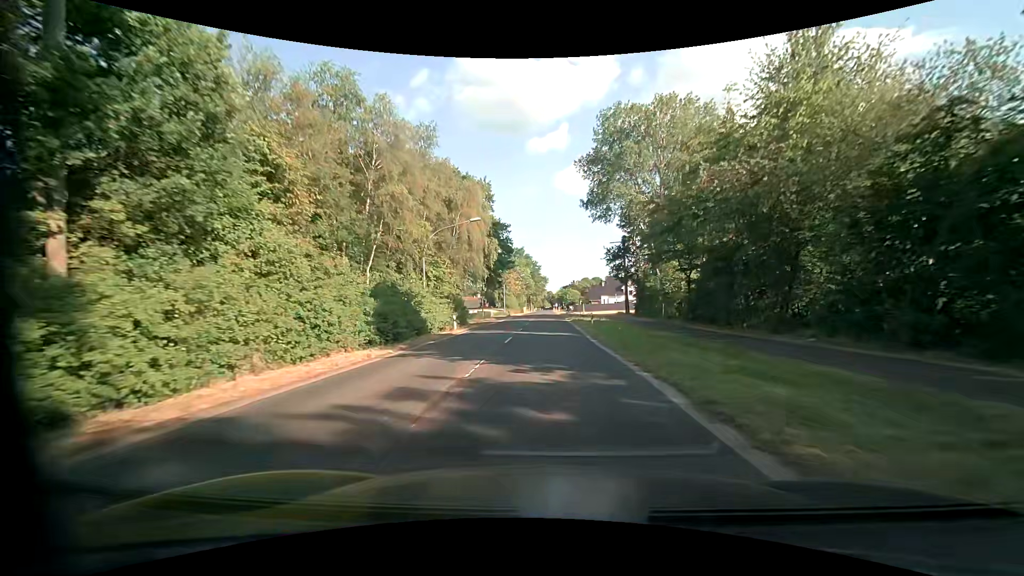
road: secondary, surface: asphalt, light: Day
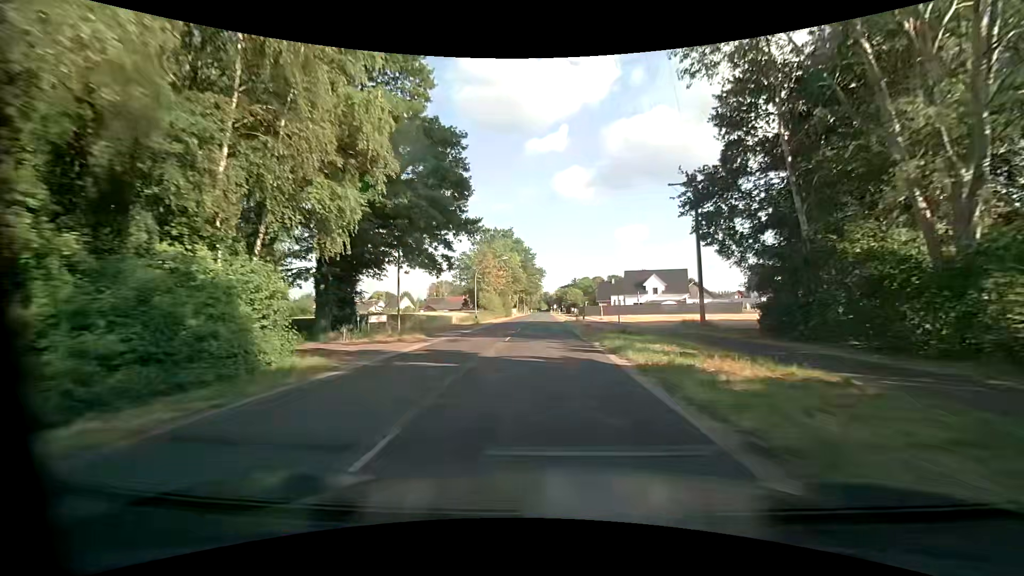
(+0.3, +34.1) m; +1°
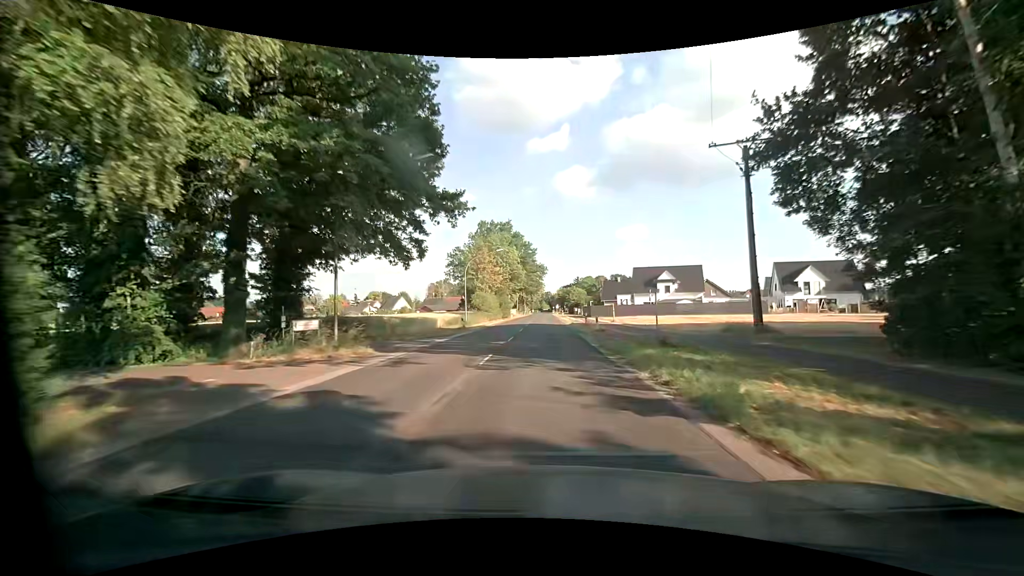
(0.0, +8.5) m; 0°
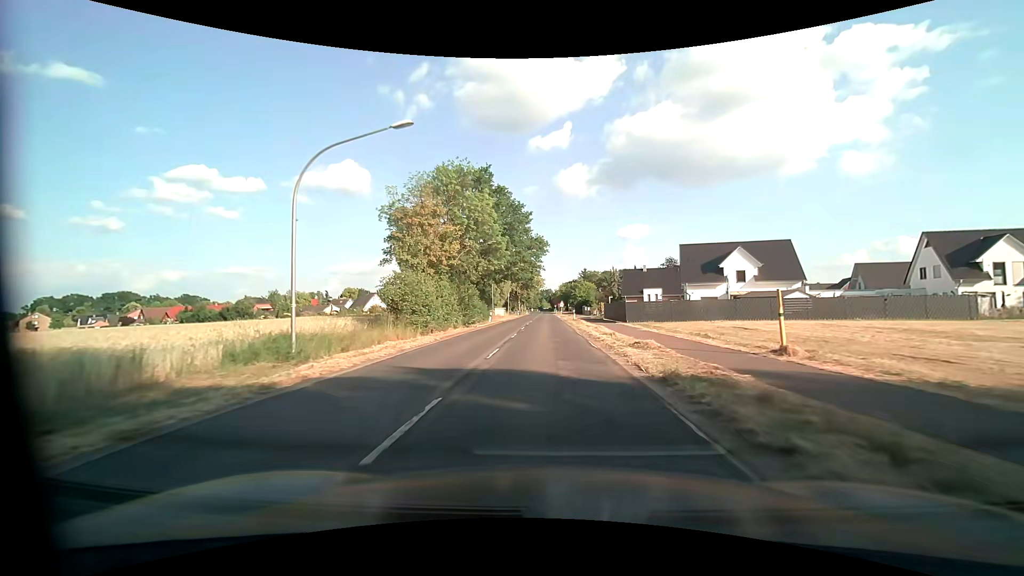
(0.0, +34.1) m; +1°
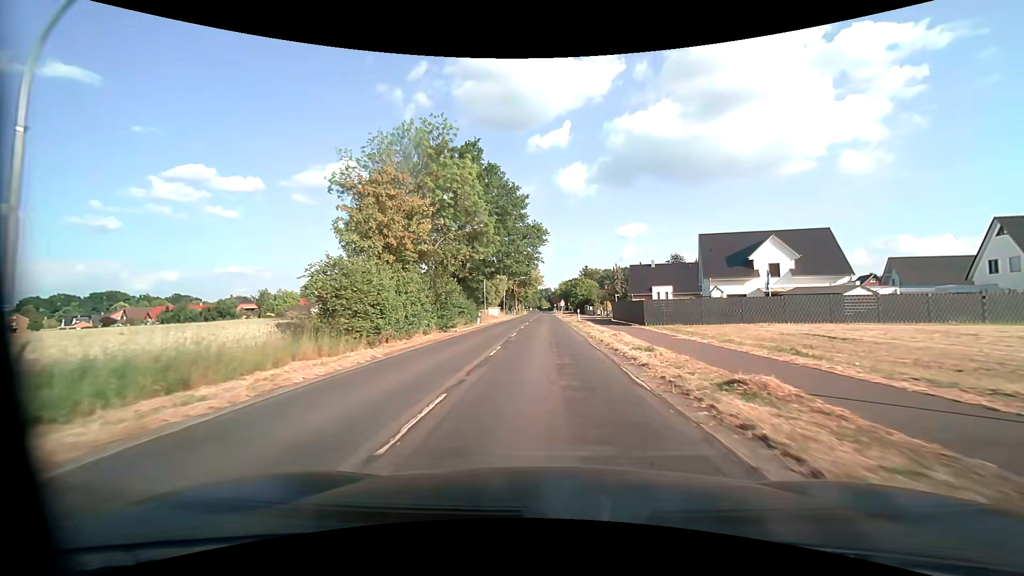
(-0.1, +8.5) m; -1°
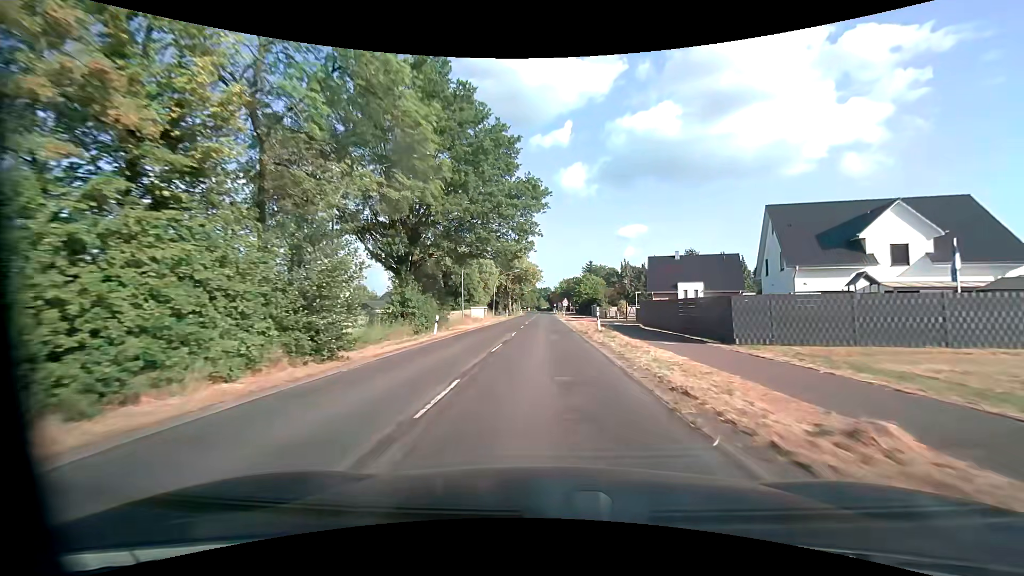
(0.0, +17.1) m; 0°
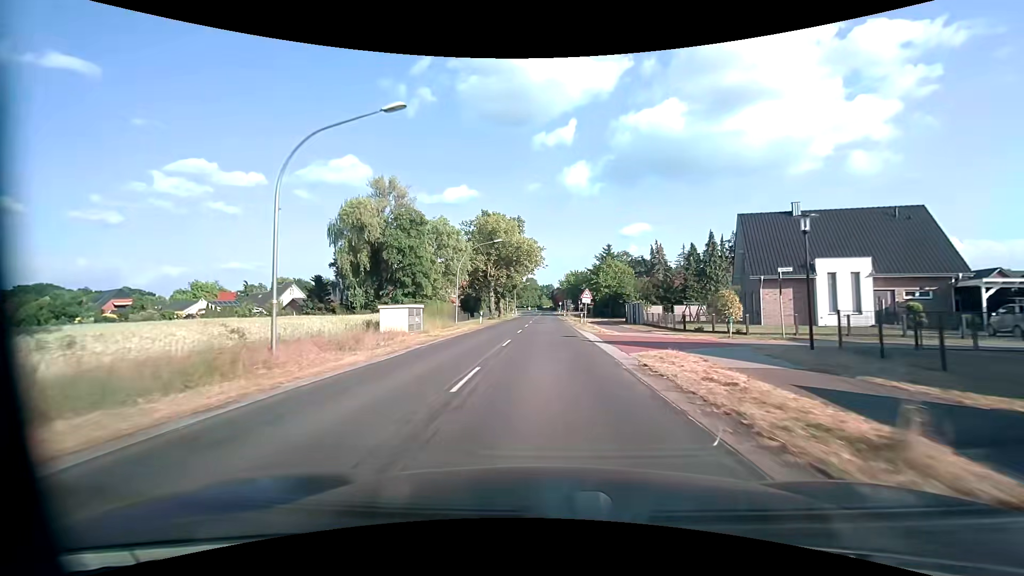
(0.0, +34.2) m; -1°
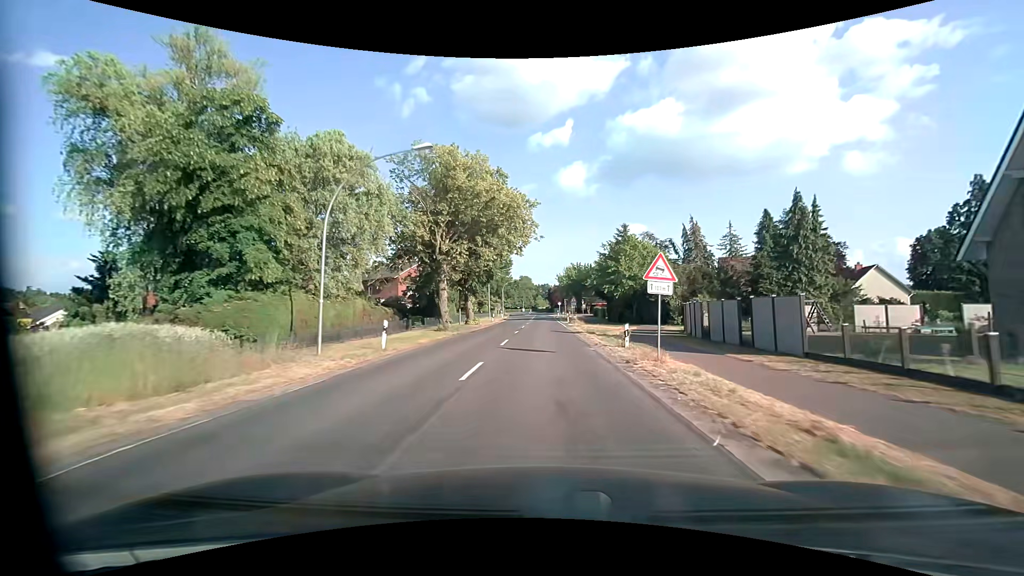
(+0.3, +25.7) m; +1°
(0, +10) (0, +20) (0, +30) (0, +40) (0, +50) (0, +60) (0, +70) (0, +80) (0, +90) (0, +100) m
